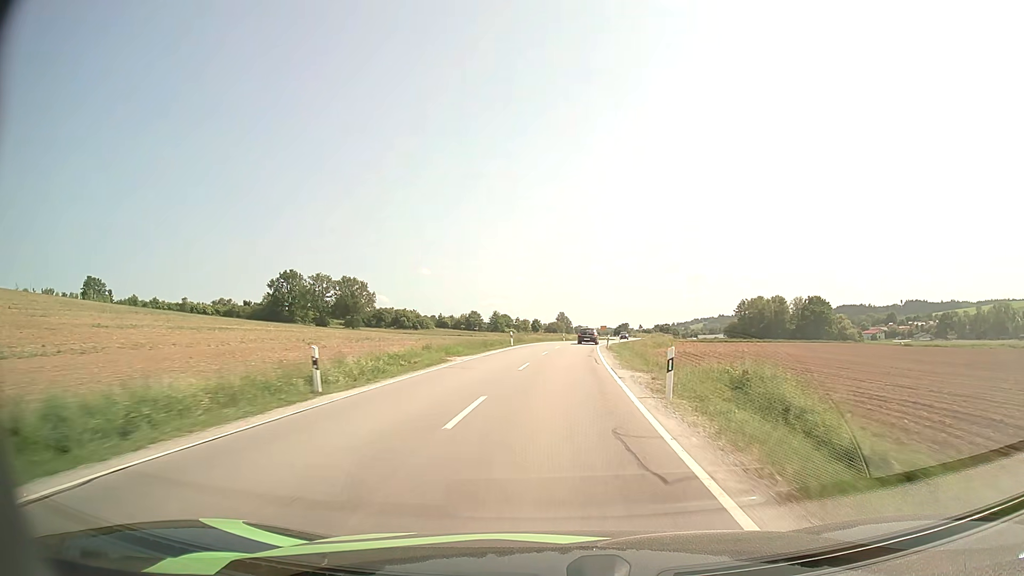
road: secondary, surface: asphalt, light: Day
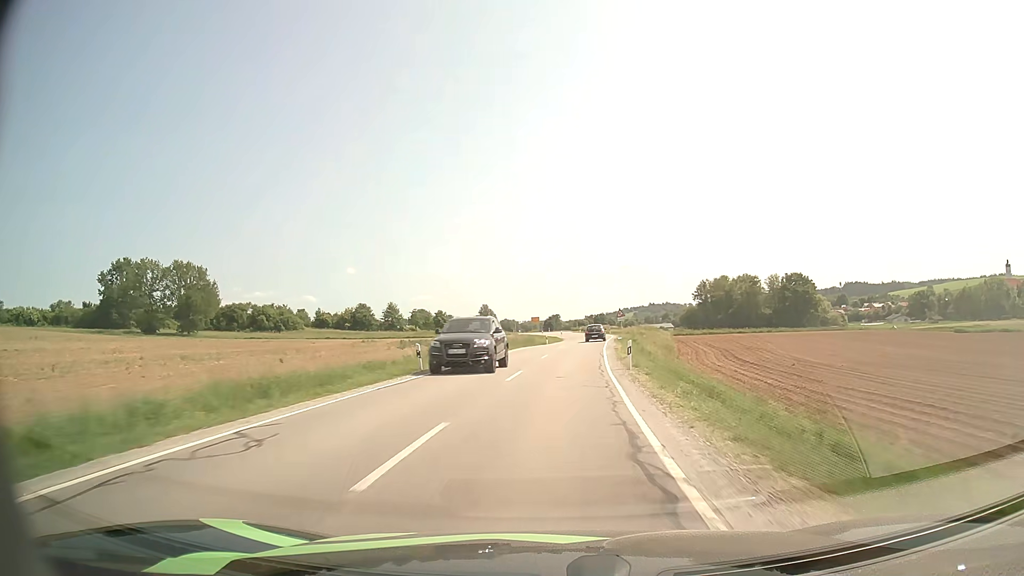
(+3.9, +62.3) m; +6°
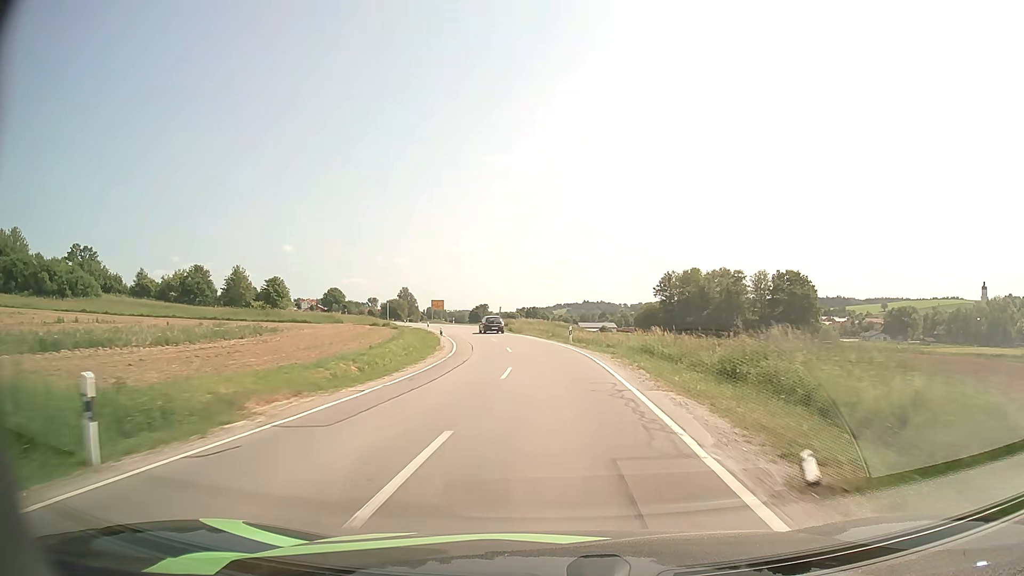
(+3.7, +60.4) m; +6°
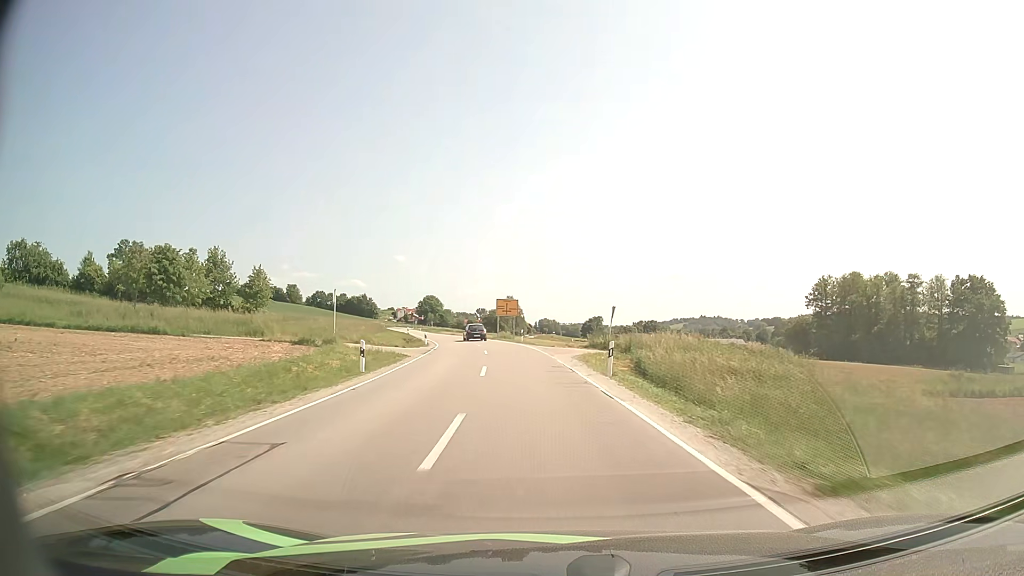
(-2.6, +46.8) m; -9°
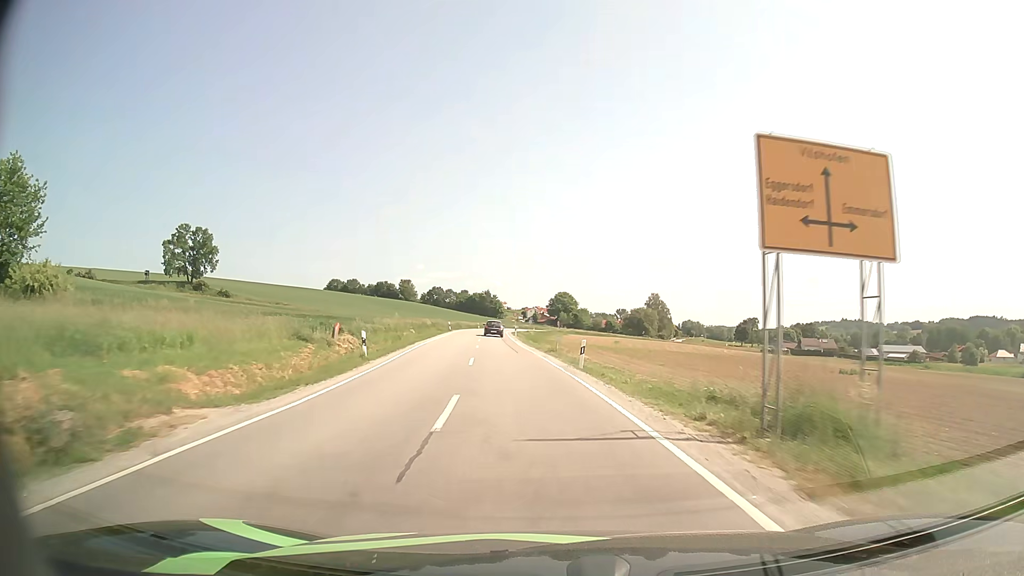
(-6.0, +57.6) m; -12°
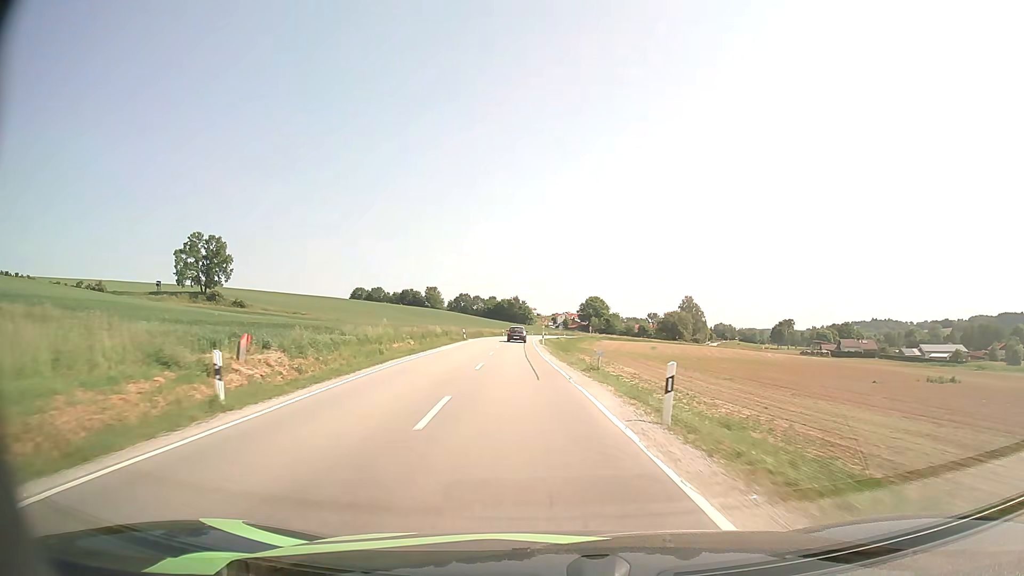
(-0.2, +11.8) m; -2°
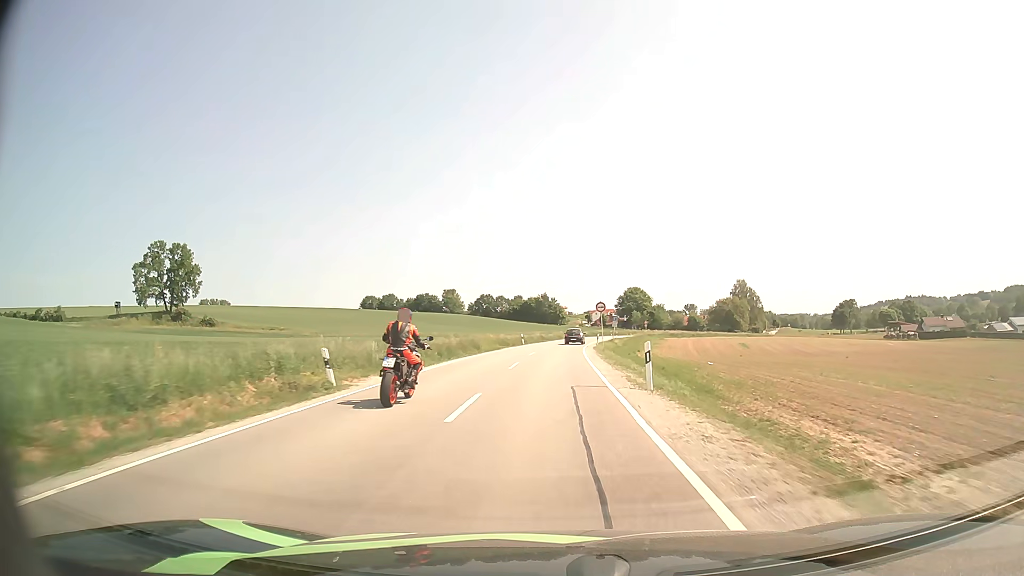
(-2.3, +47.1) m; -3°
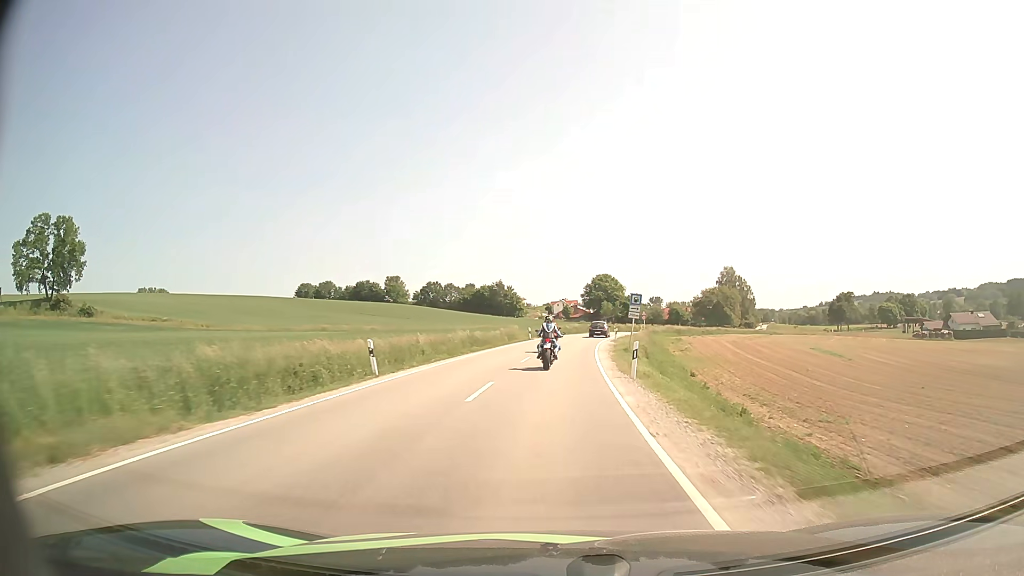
(+0.9, +45.4) m; +3°
(0, +10) (0, +20) (+1, +30) (+2, +40) (+3, +50) (+4, +60) (+5, +70) (+7, +80) (+9, +89) (+12, +99) m
